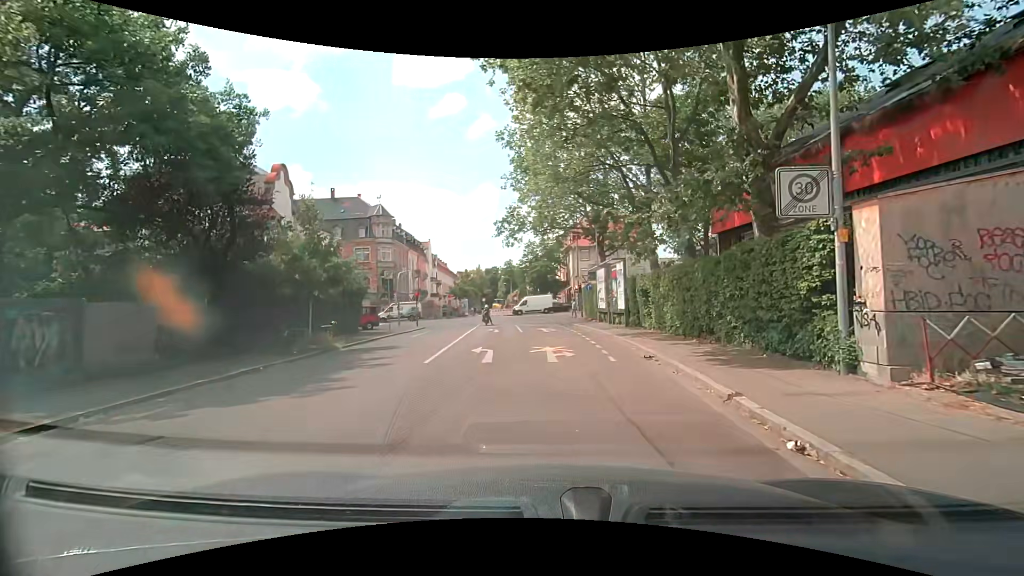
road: residential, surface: asphalt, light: Day
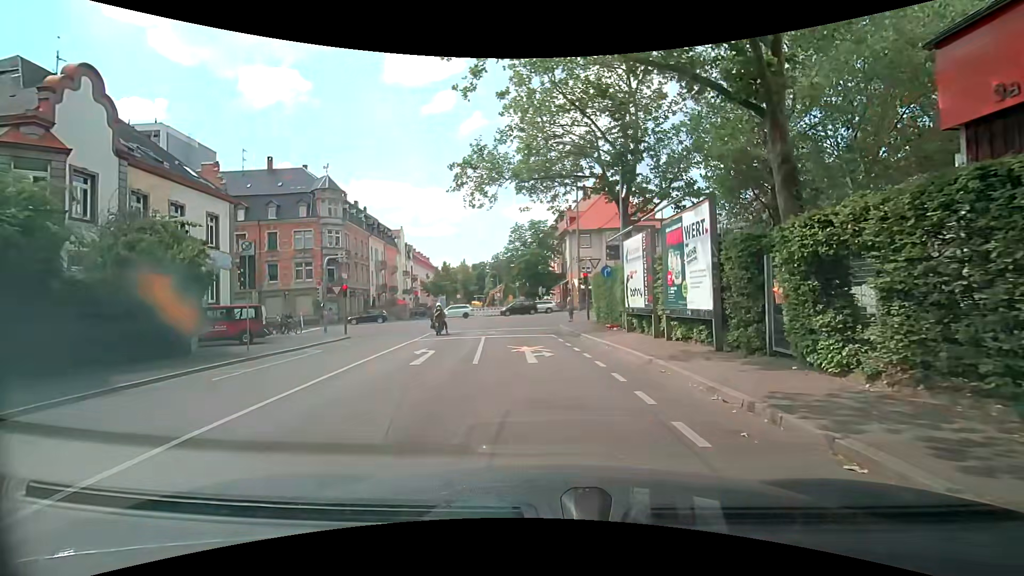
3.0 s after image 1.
(0.0, +15.5) m; 0°
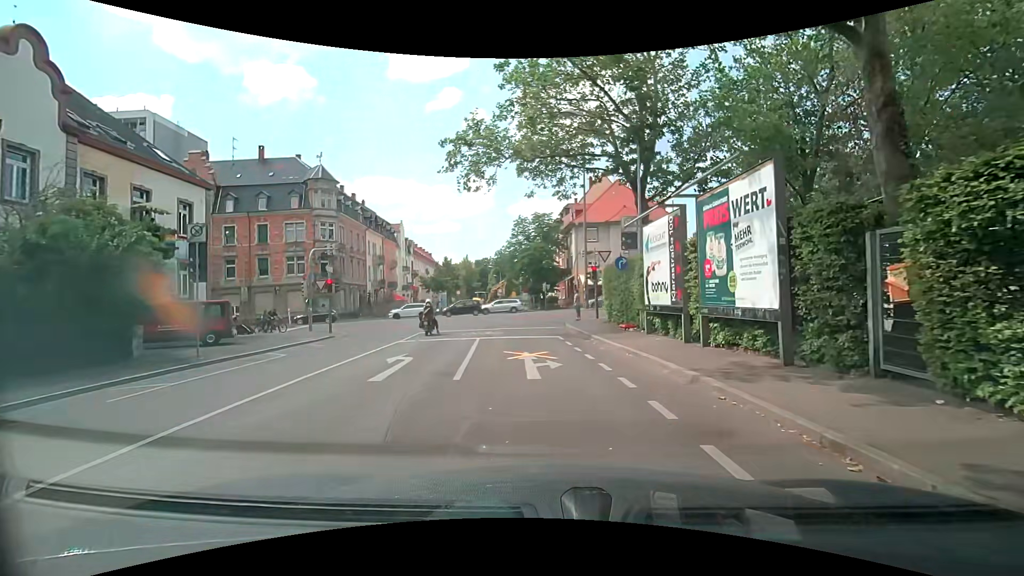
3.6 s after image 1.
(0.0, +3.0) m; +2°
